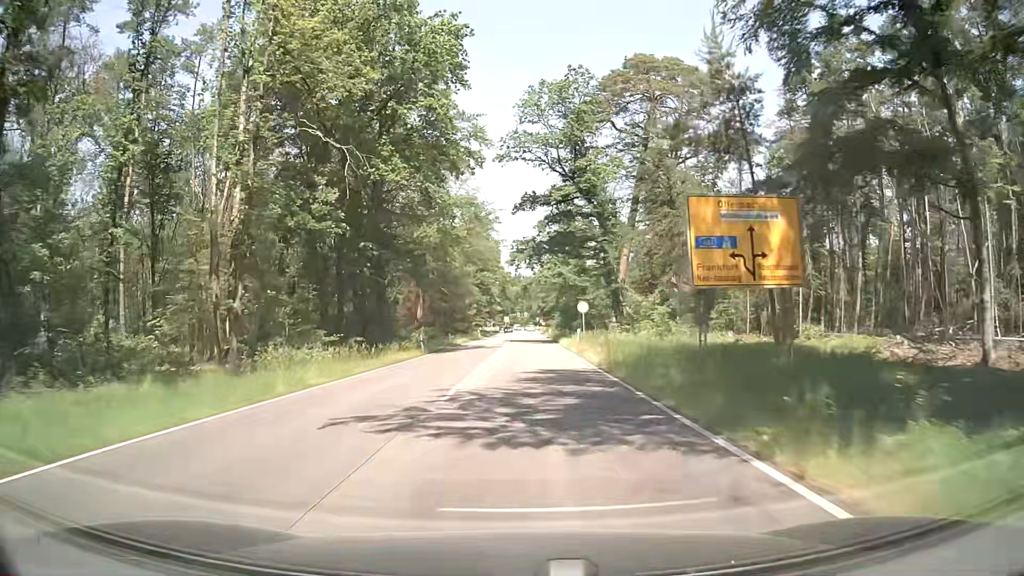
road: secondary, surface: asphalt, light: Day
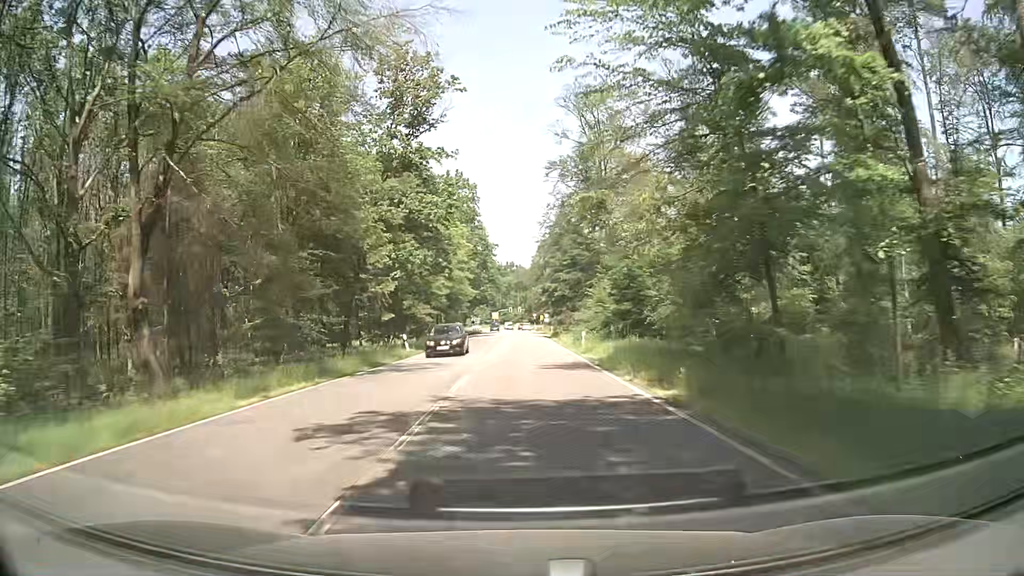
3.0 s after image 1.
(+0.4, +54.5) m; 0°
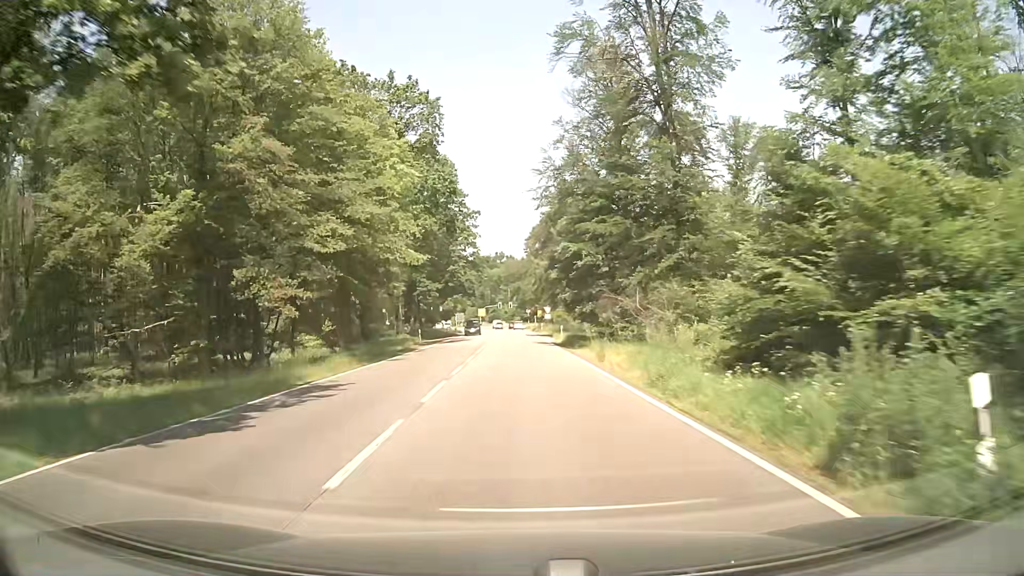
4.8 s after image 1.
(+0.5, +31.9) m; +1°
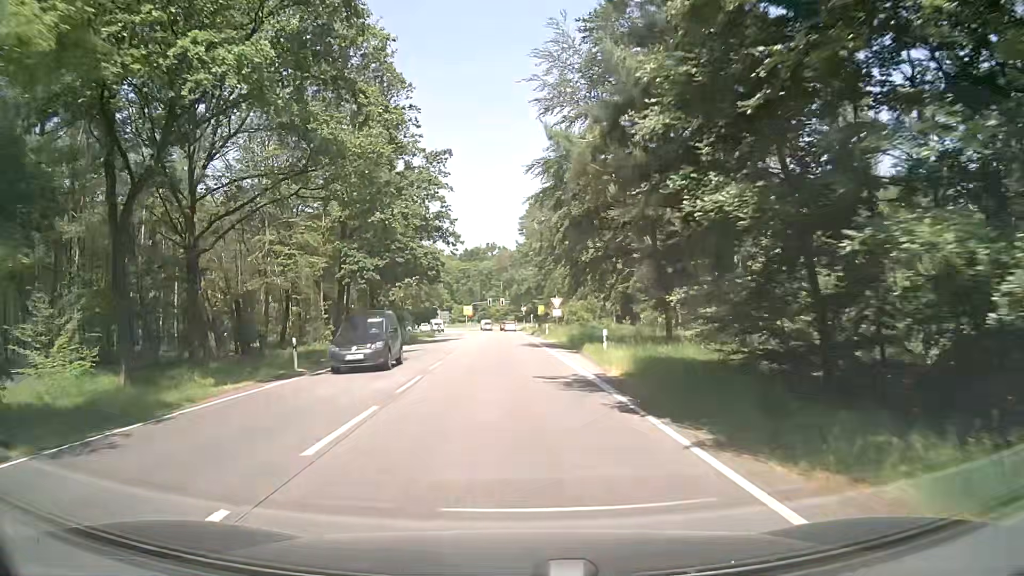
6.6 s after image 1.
(+0.1, +28.8) m; 0°
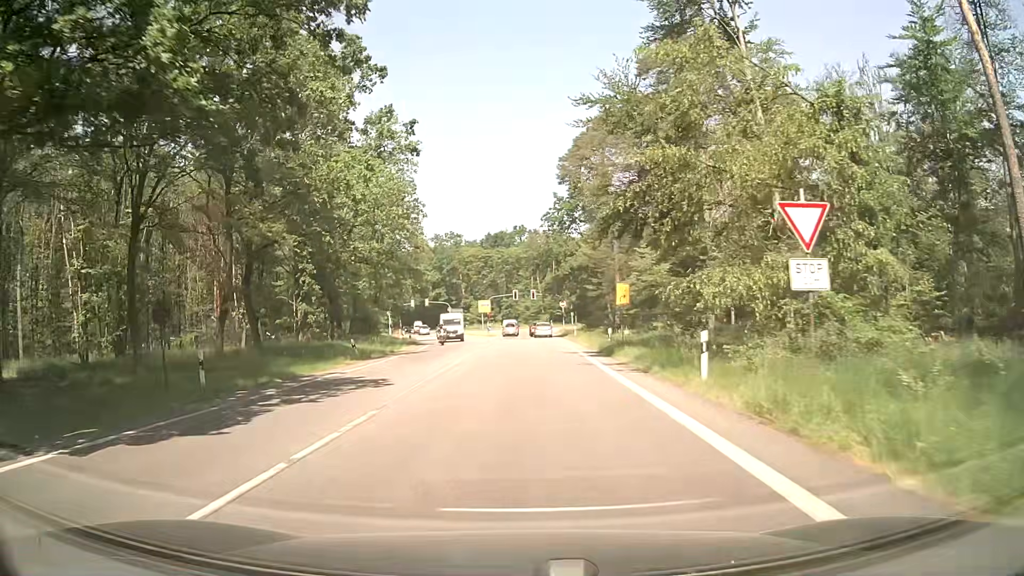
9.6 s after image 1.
(-0.8, +40.9) m; -3°
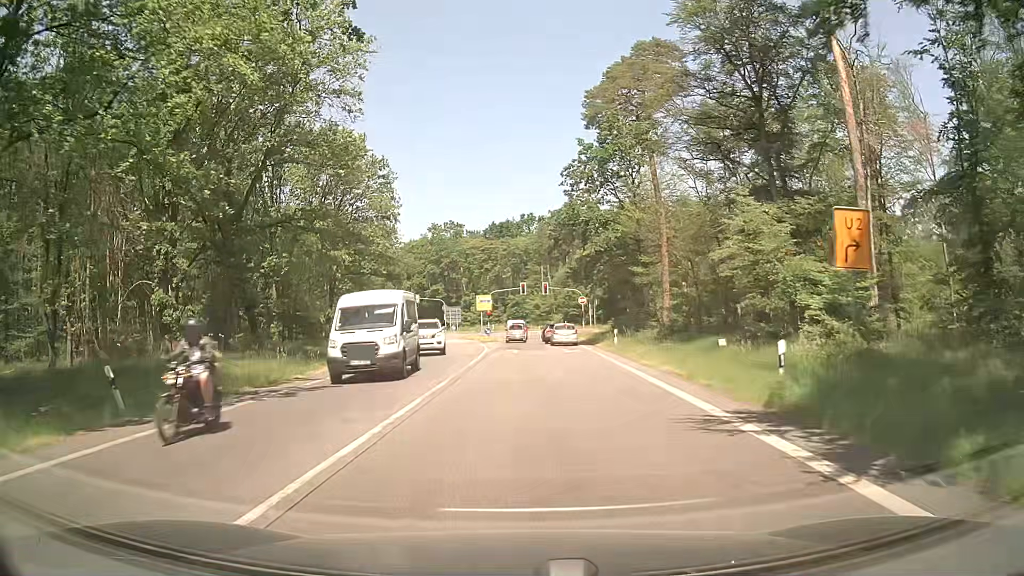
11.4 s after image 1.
(0.0, +20.8) m; -1°
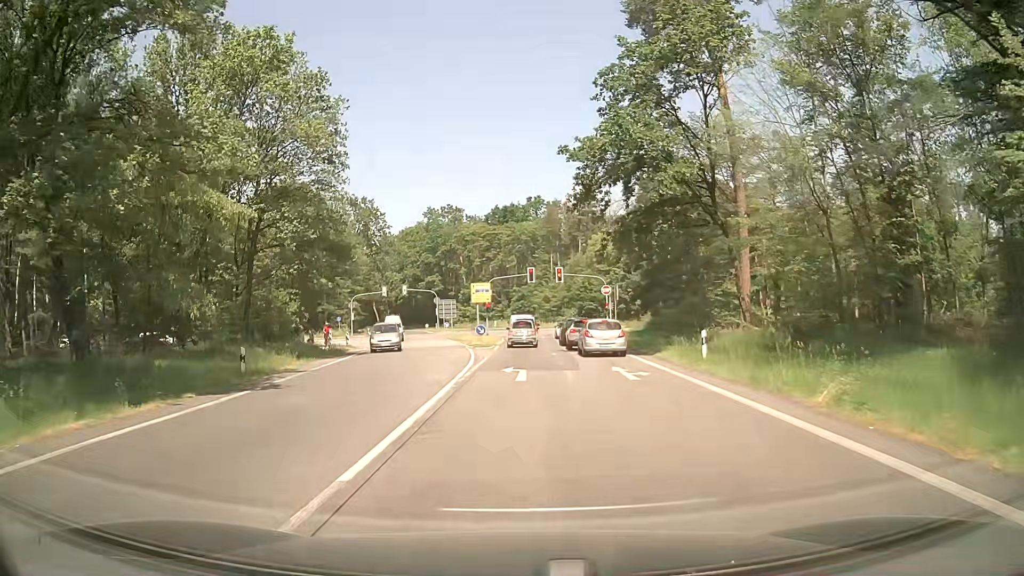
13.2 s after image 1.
(+0.1, +17.5) m; -1°
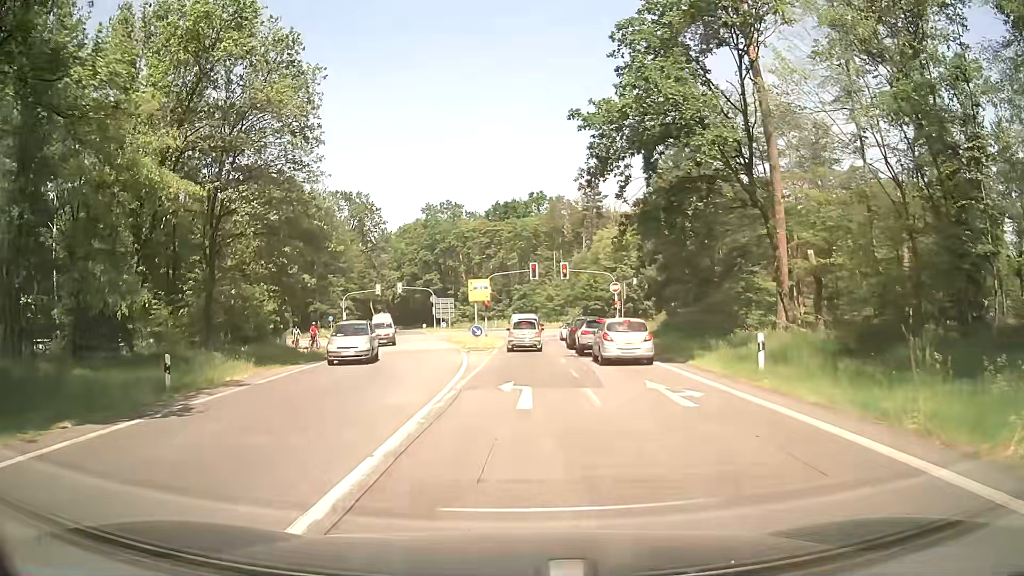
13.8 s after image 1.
(+0.1, +5.0) m; 0°
